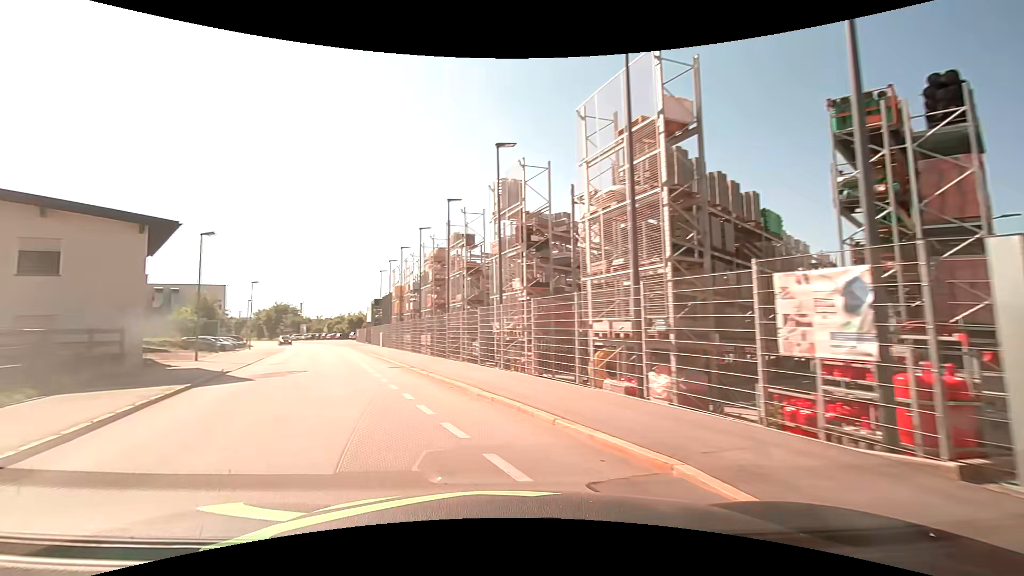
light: Day
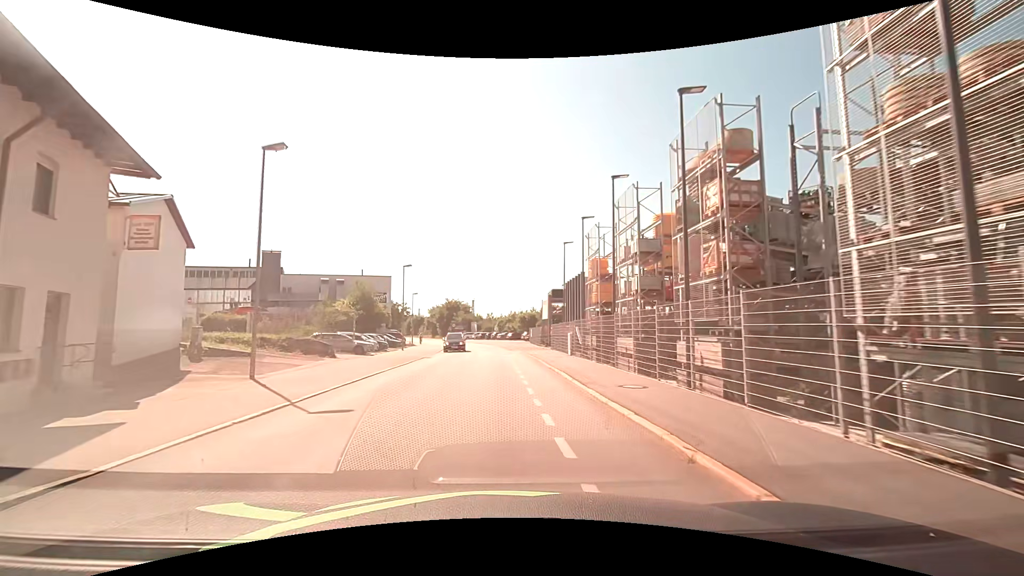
(-5.9, +18.4) m; -22°
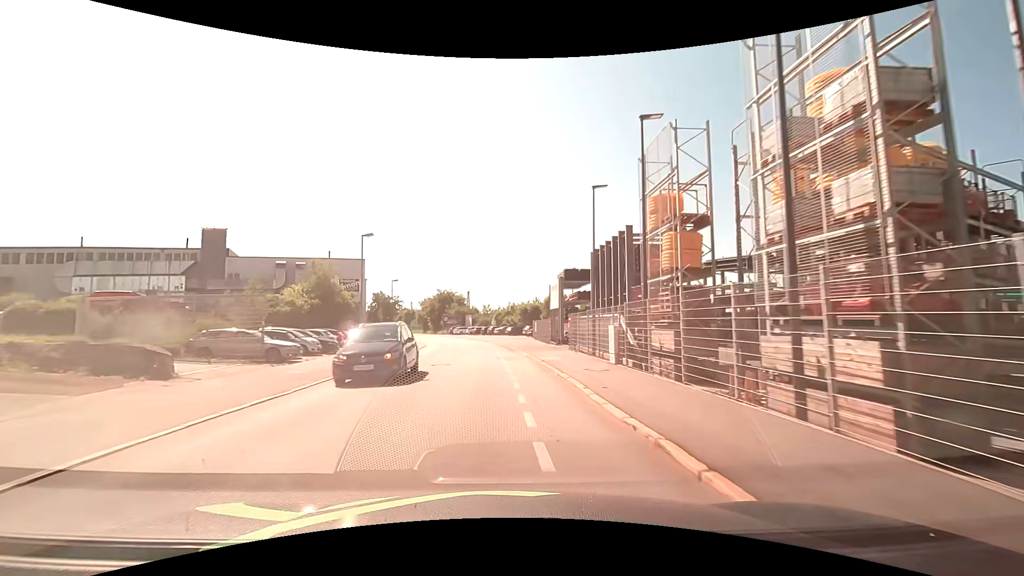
(+0.1, +13.1) m; 0°
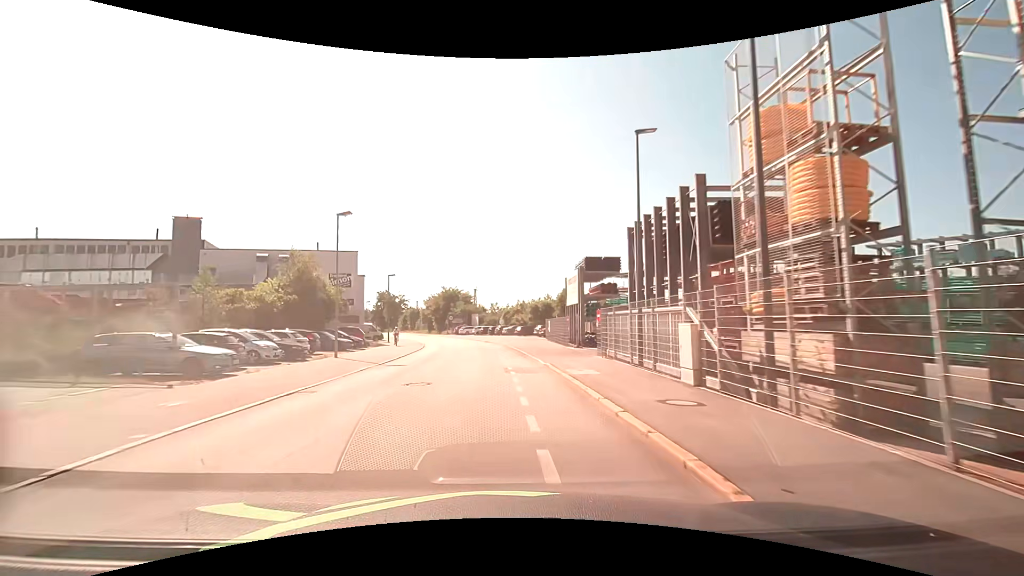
(0.0, +6.6) m; 0°
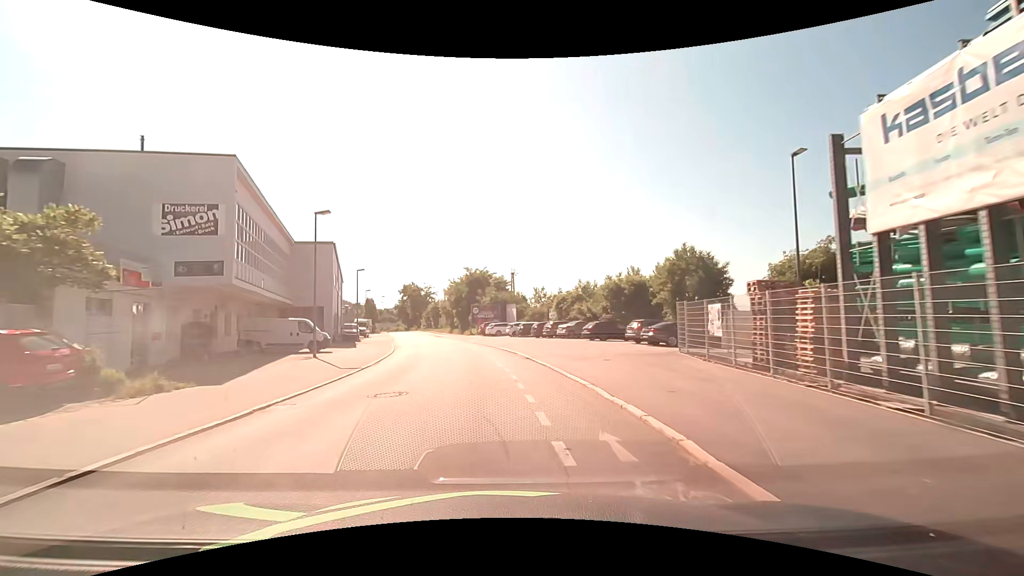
(-1.2, +31.7) m; -5°
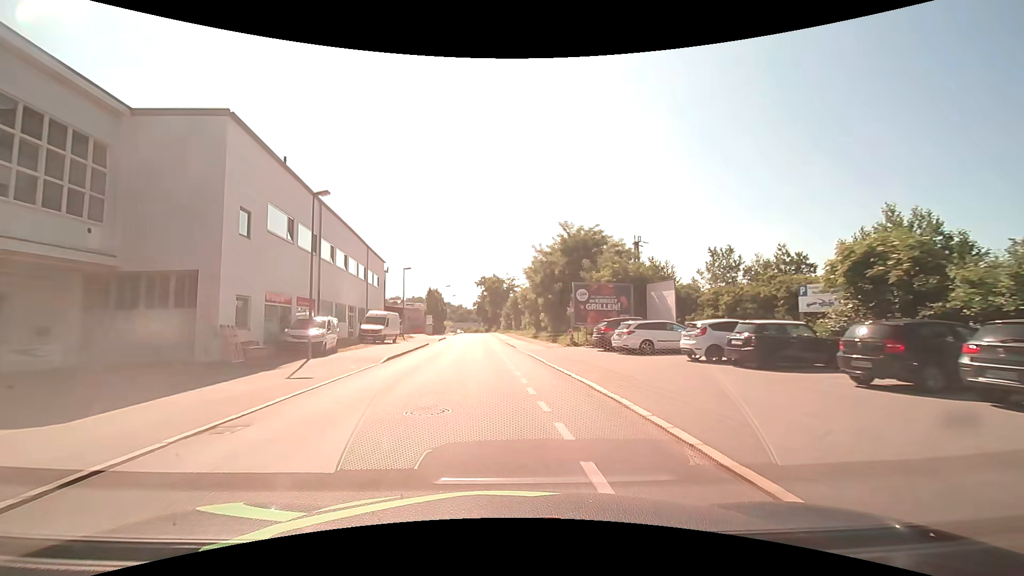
(-2.8, +33.2) m; -10°
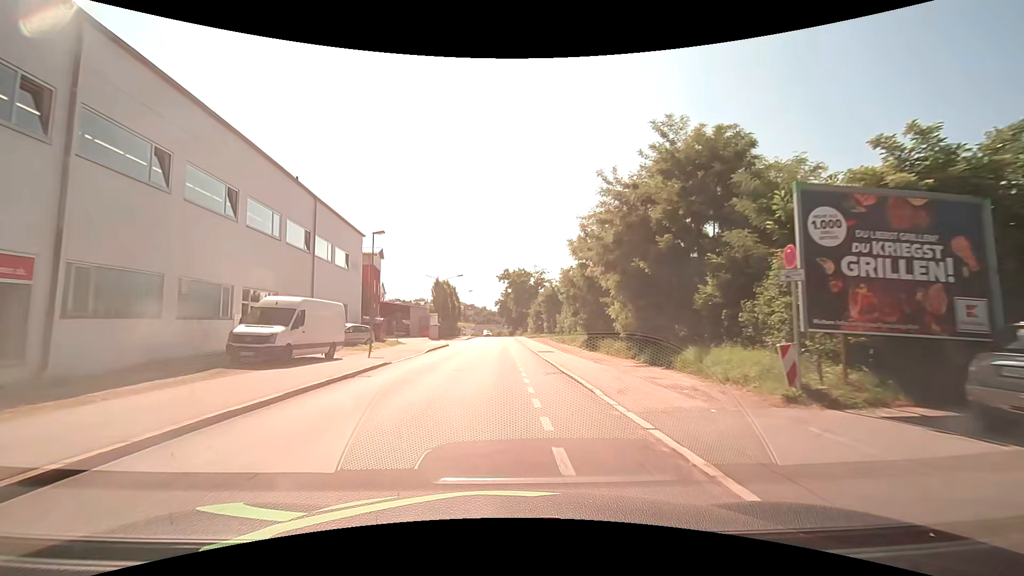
(-0.7, +21.7) m; -3°
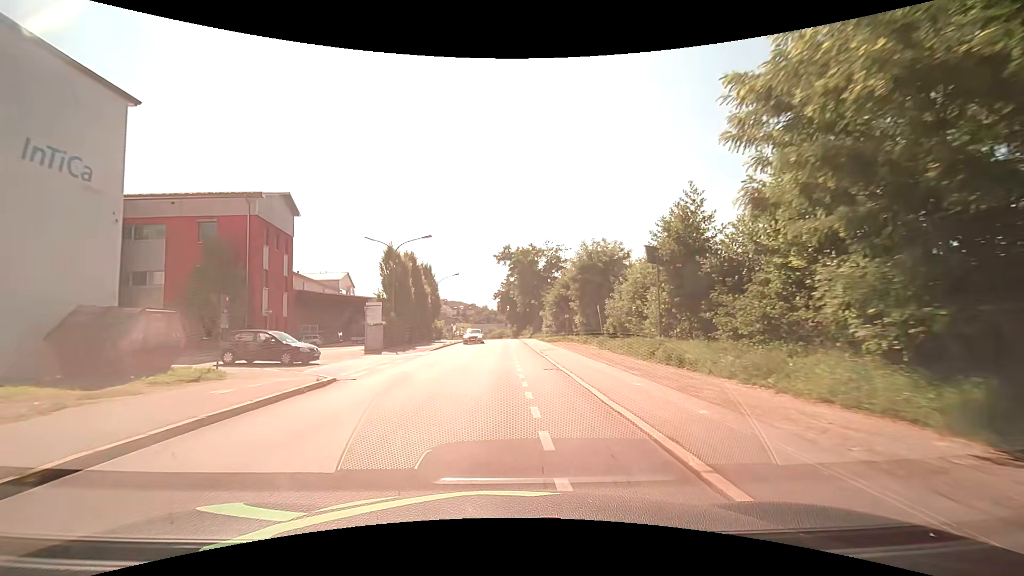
(0.0, +29.7) m; 0°
(0, +10) (0, +20) (0, +30) (0, +40) (0, +50) (0, +60) (-1, +70) (-1, +80) (-2, +90) (-3, +100) m
